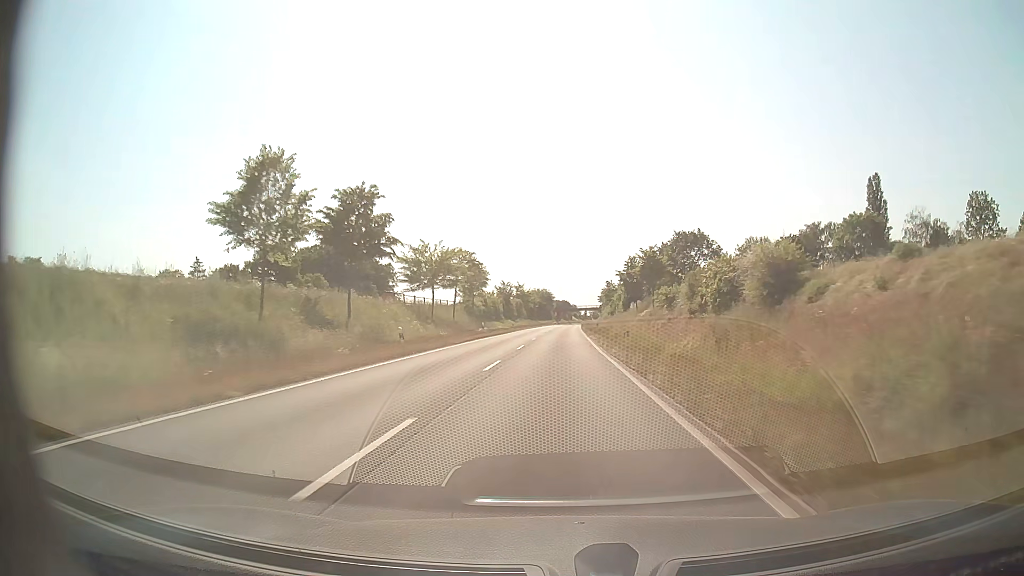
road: secondary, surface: asphalt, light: Day
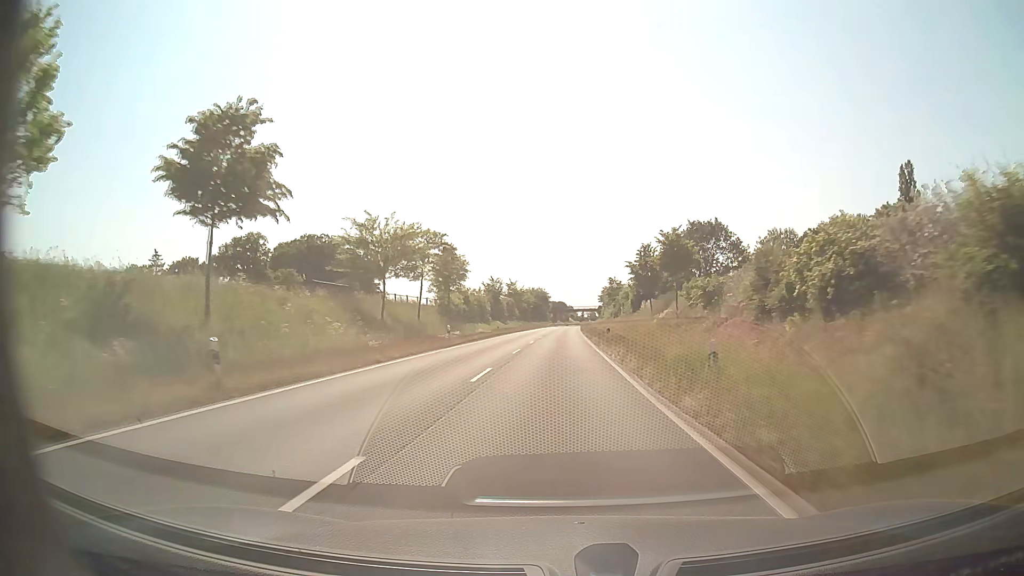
(+0.1, +14.6) m; 0°
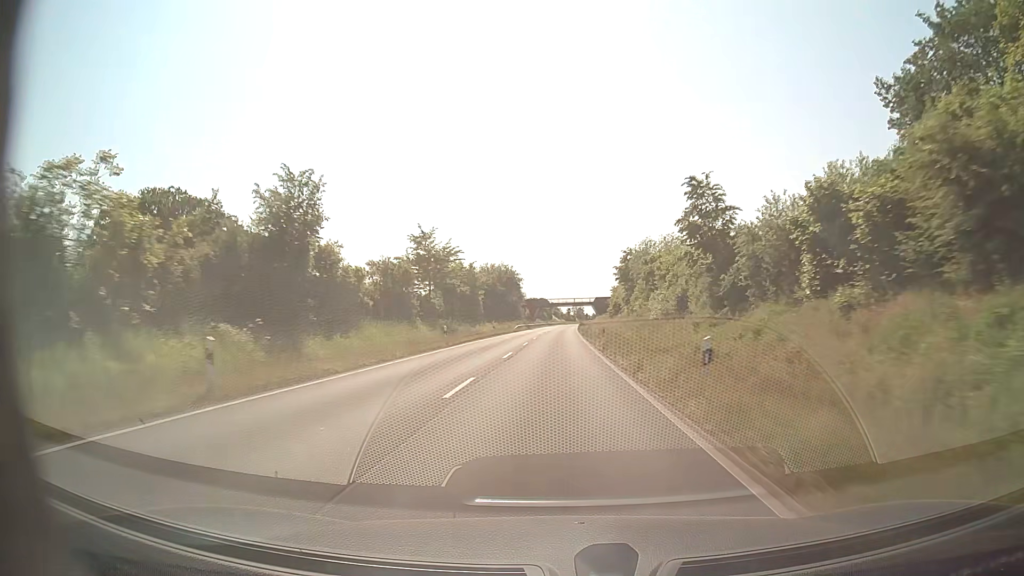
(+0.8, +75.9) m; +1°
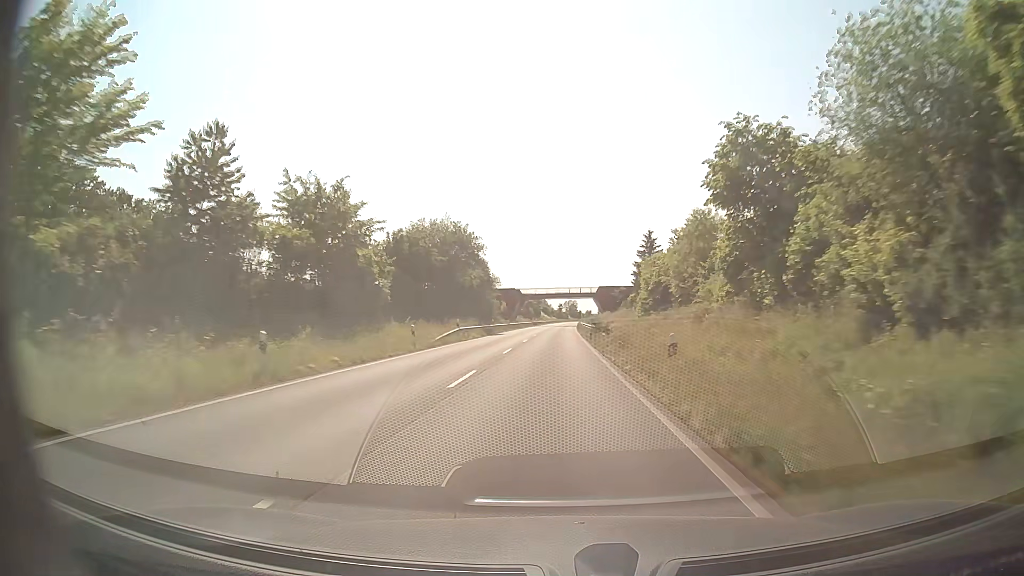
(+0.4, +47.4) m; +1°
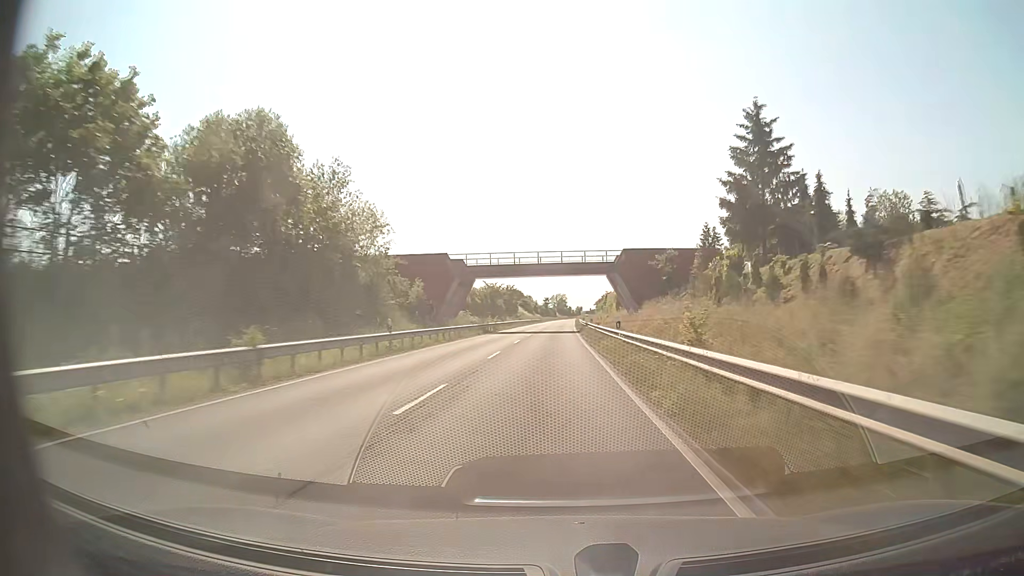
(+0.7, +64.4) m; +1°
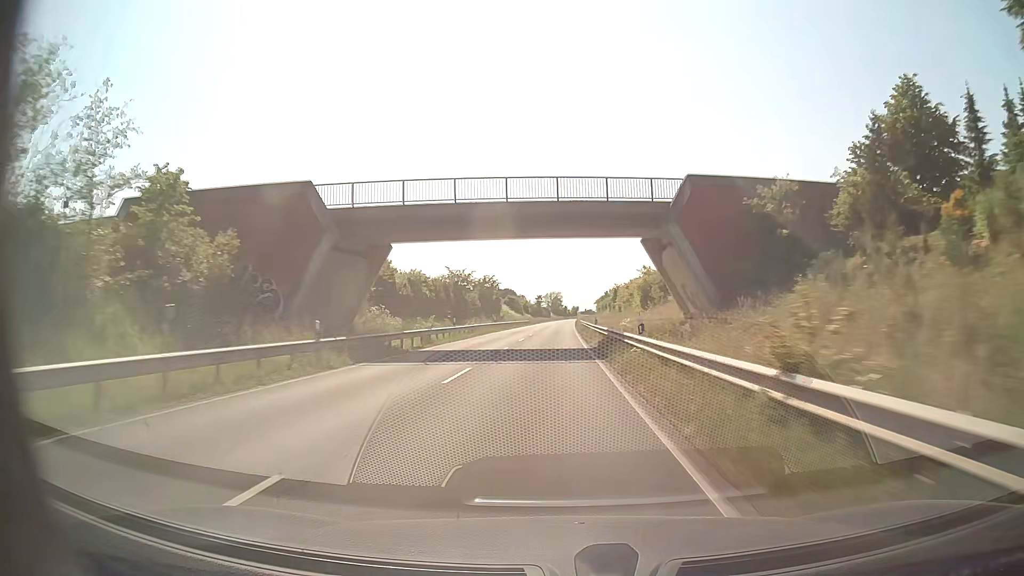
(0.0, +31.9) m; 0°
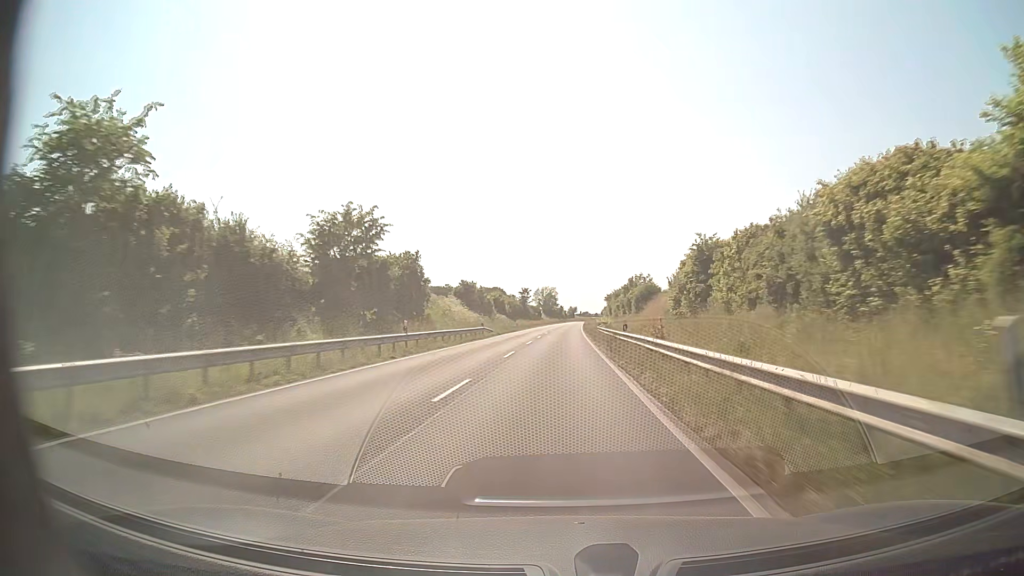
(+0.2, +63.2) m; +1°
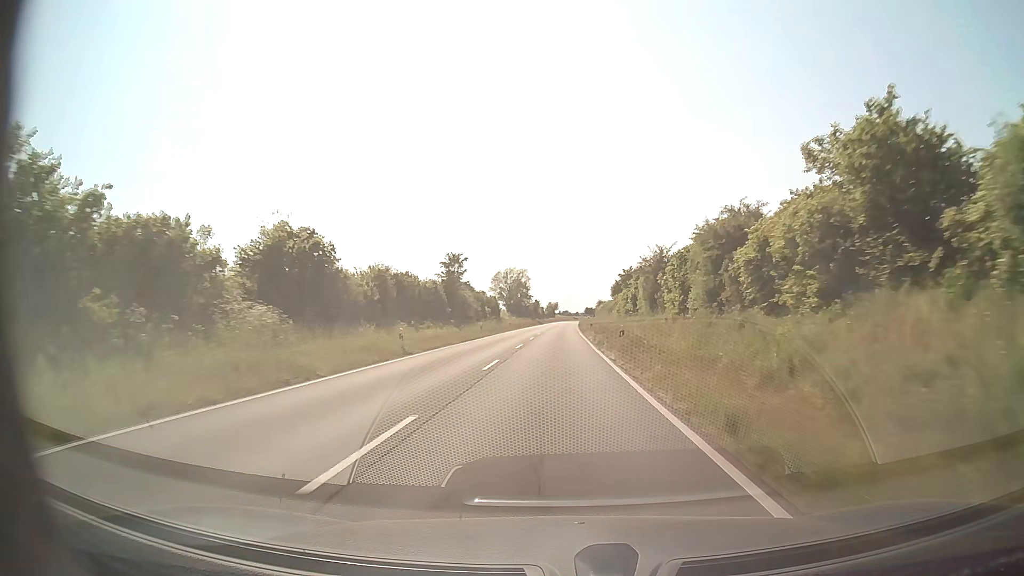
(+0.9, +78.7) m; +2°
(0, +10) (0, +20) (0, +30) (0, +40) (0, +50) (0, +60) (+1, +70) (+1, +80) (+1, +90) (+1, +100) m
